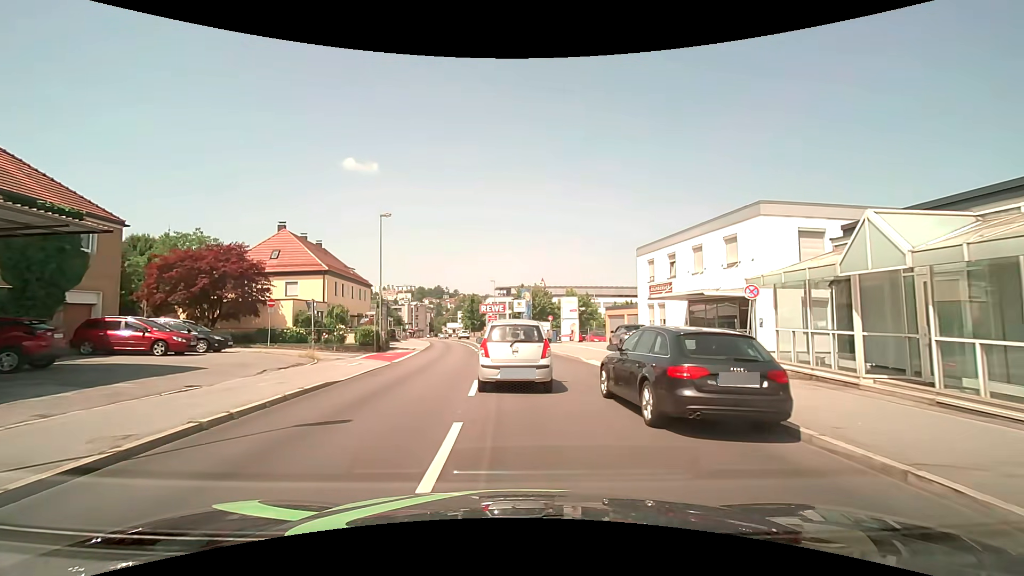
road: tertiary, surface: asphalt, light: Day
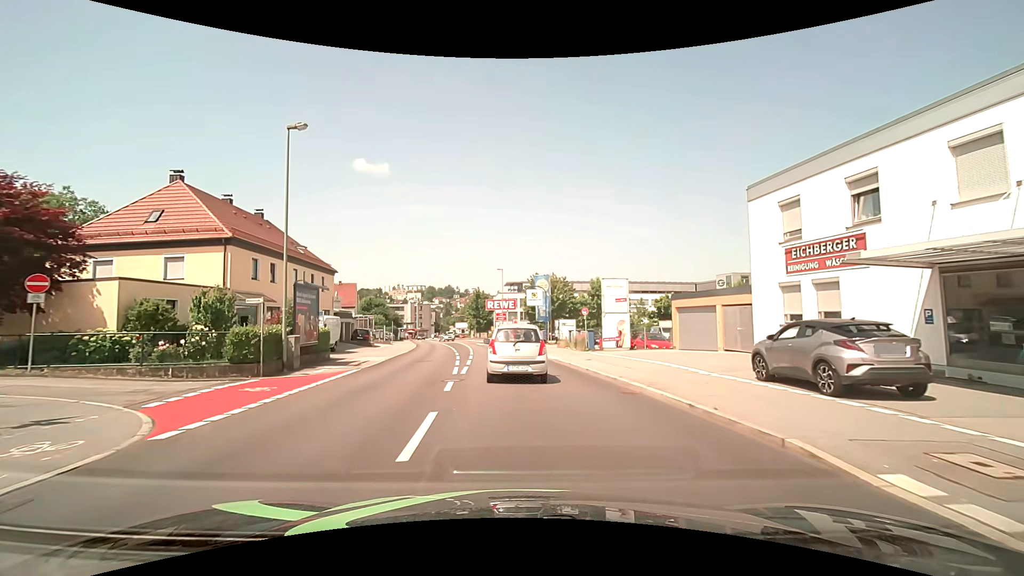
(-0.3, +17.1) m; -1°
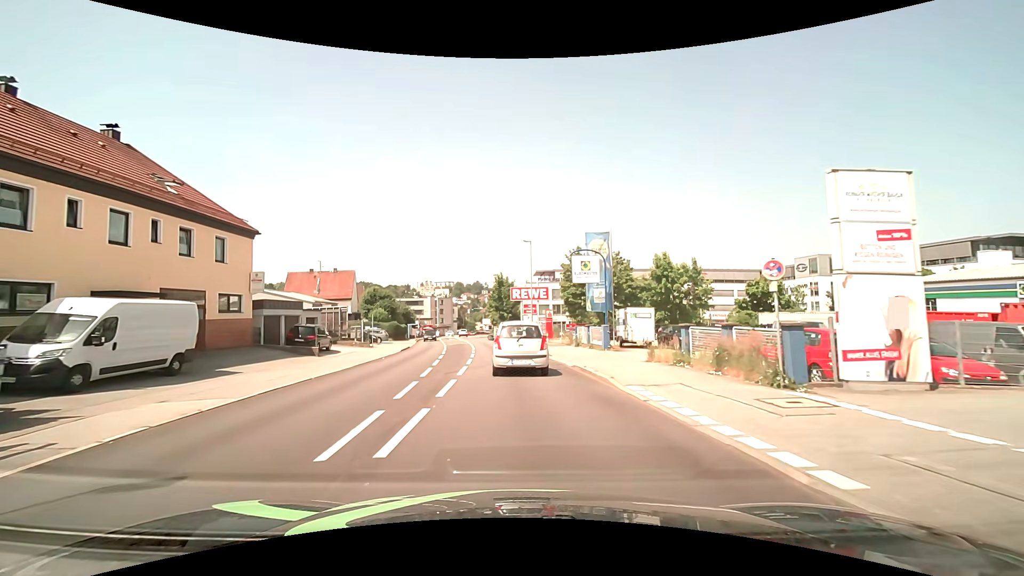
(-0.6, +19.8) m; -3°
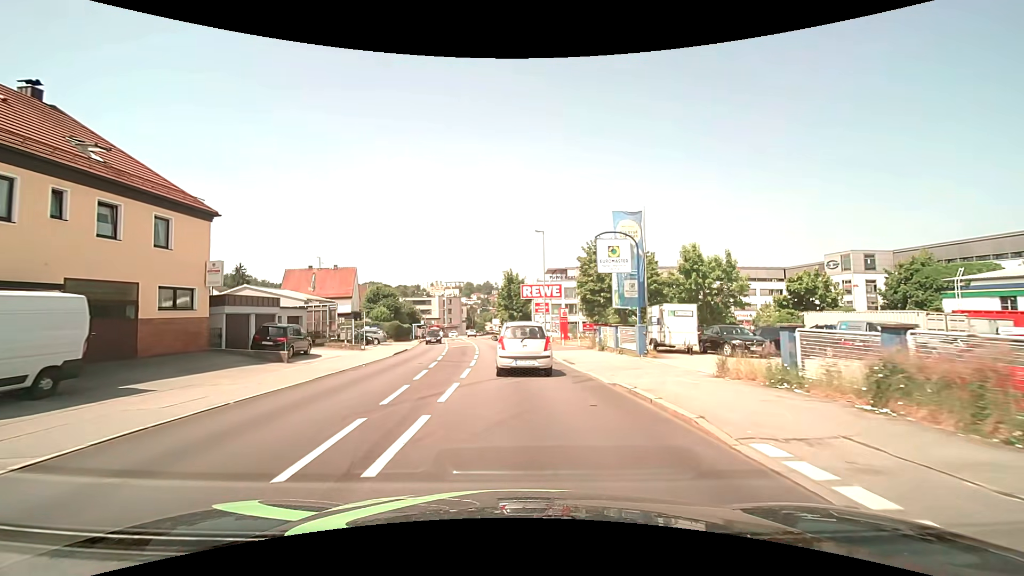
(-0.1, +5.3) m; -2°
(0, +10) (-1, +20) (-1, +30) (-2, +40) (-3, +50) (-4, +60) (-5, +70) (-7, +80) (-8, +90) (-9, +100) m
